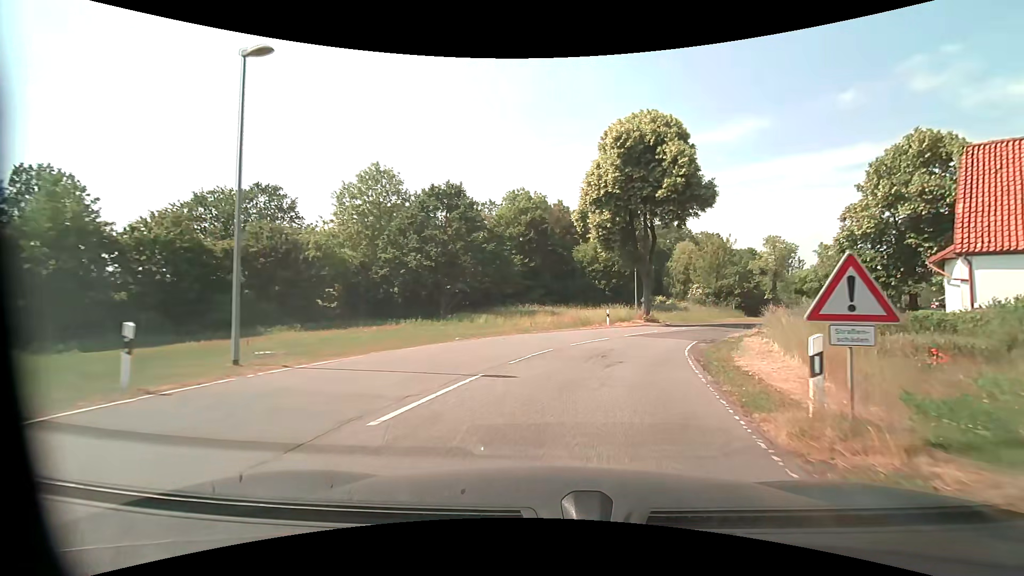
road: secondary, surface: asphalt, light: Day
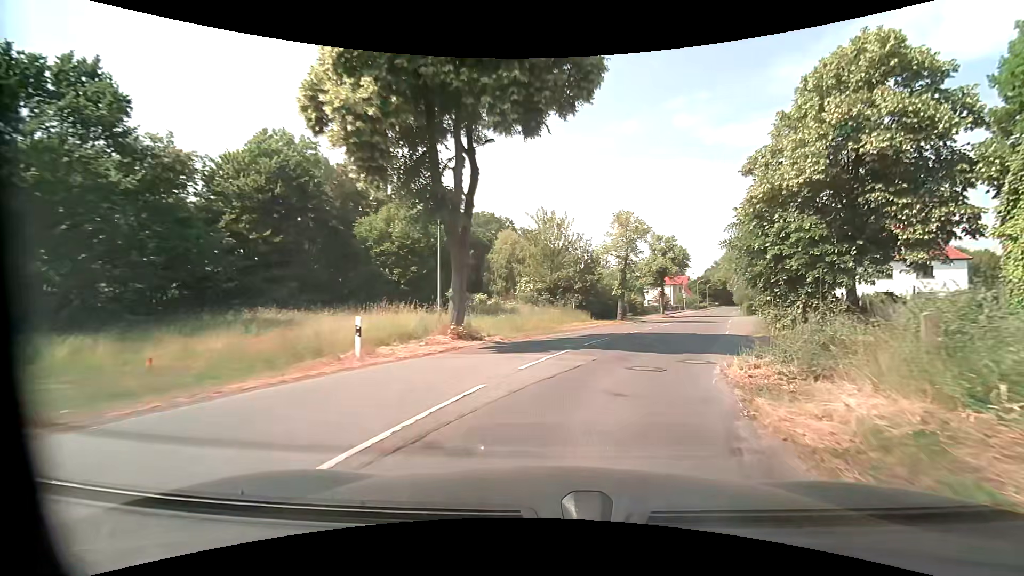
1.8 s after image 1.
(+3.4, +18.7) m; +20°
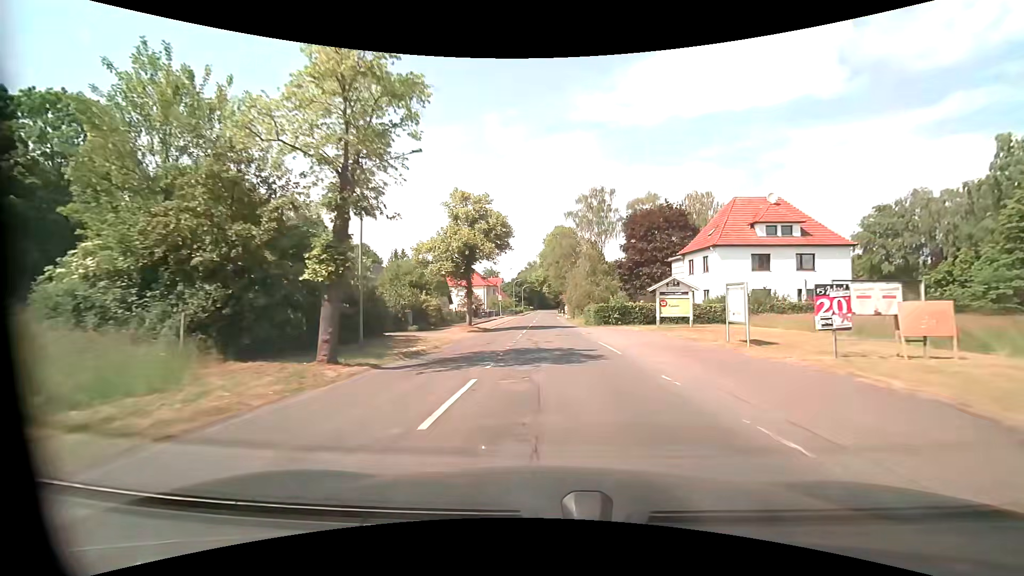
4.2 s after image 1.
(+6.2, +26.9) m; +20°
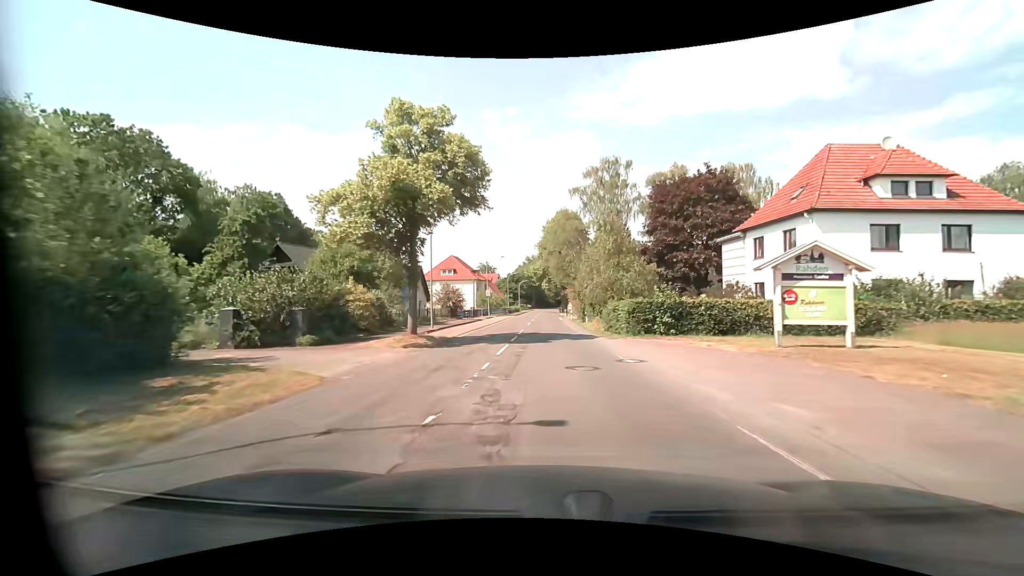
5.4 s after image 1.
(+0.2, +15.6) m; +1°
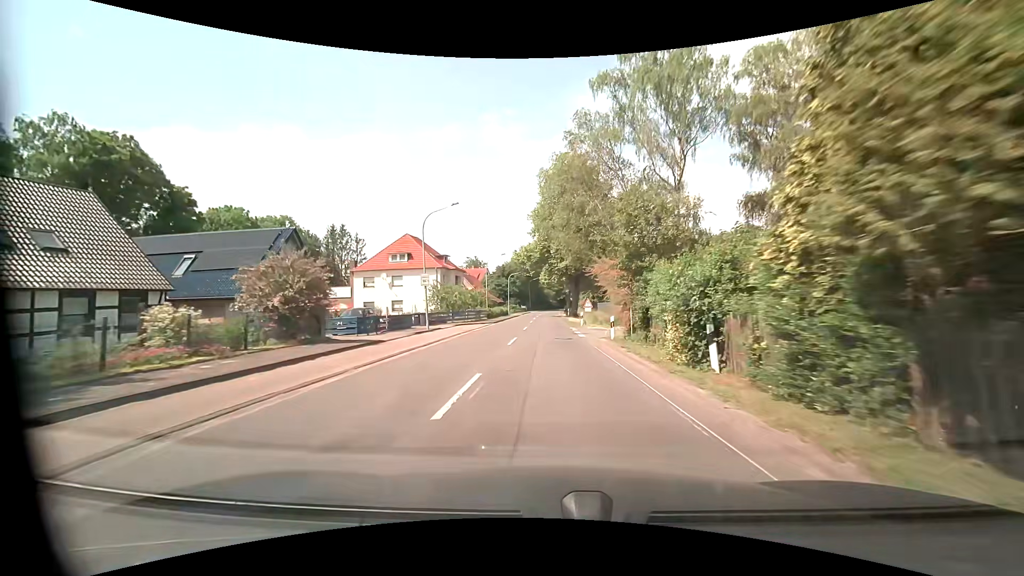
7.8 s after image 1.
(-0.1, +32.4) m; 0°
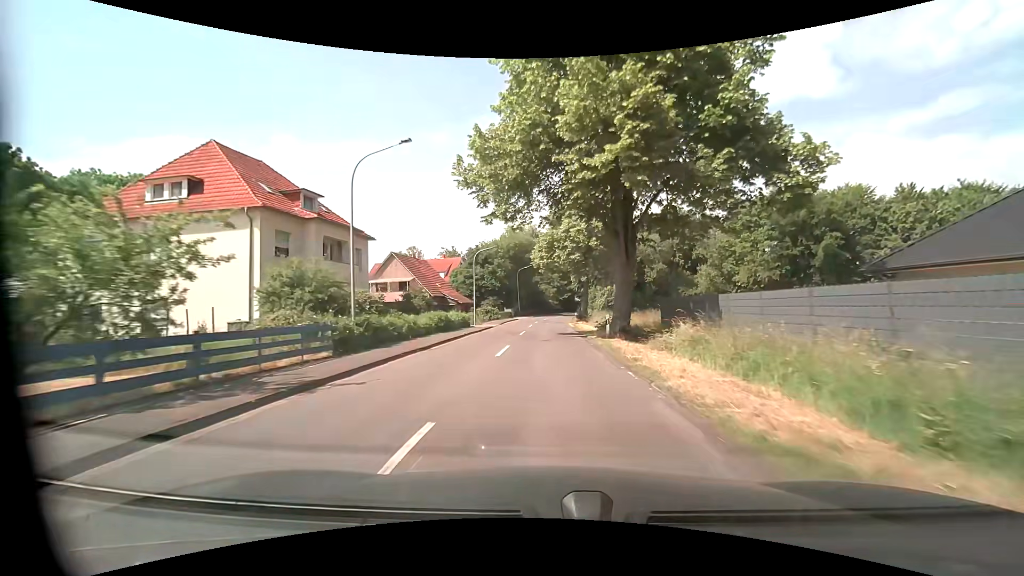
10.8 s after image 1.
(-0.1, +40.6) m; 0°
